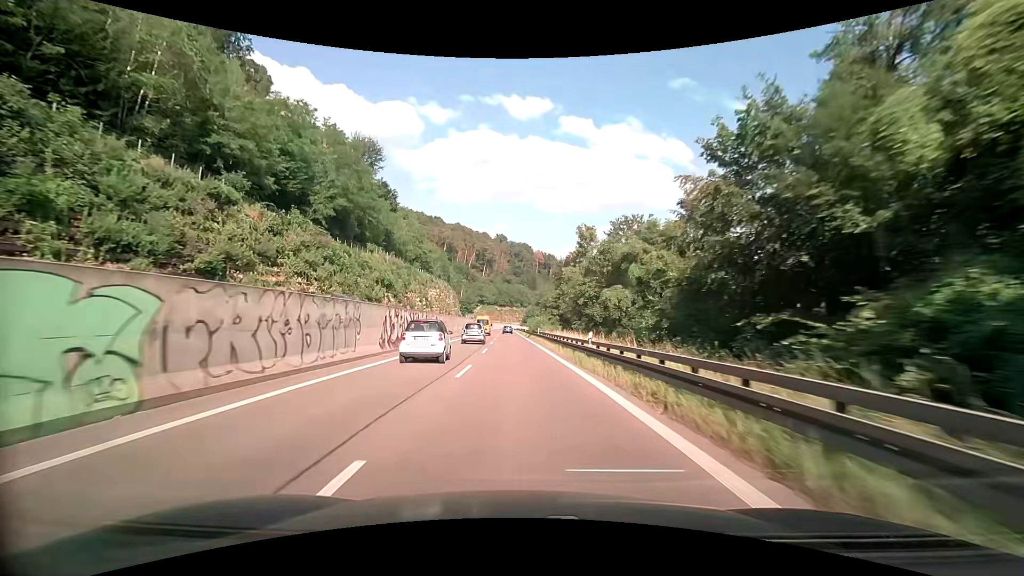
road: trunk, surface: asphalt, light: Day
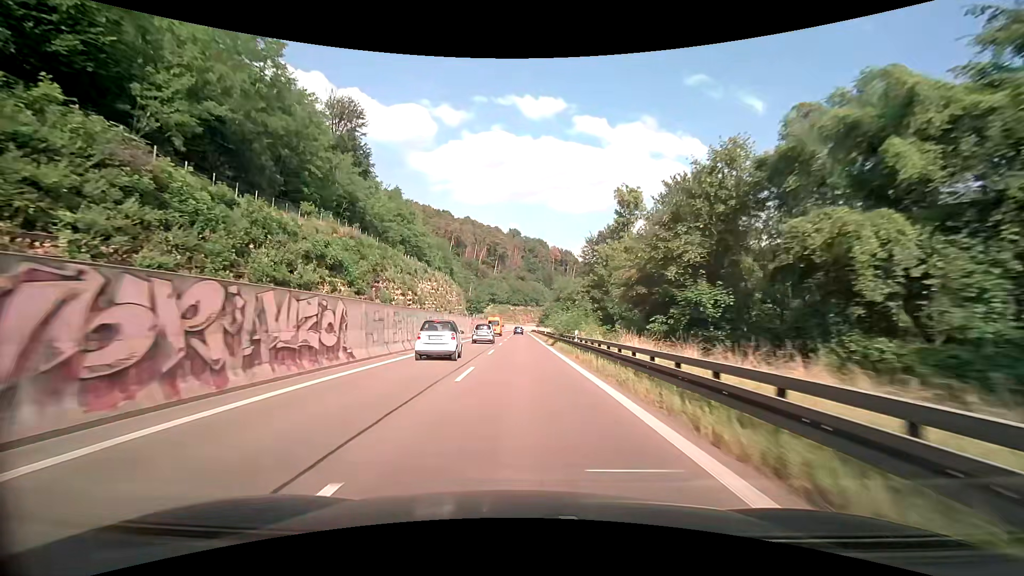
(-0.7, +25.0) m; -2°
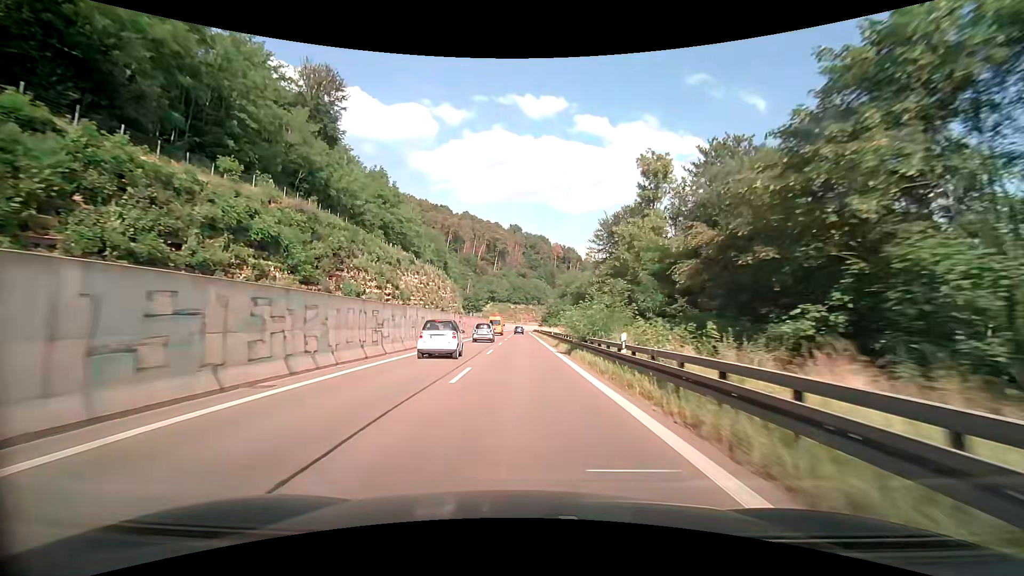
(0.0, +12.5) m; 0°
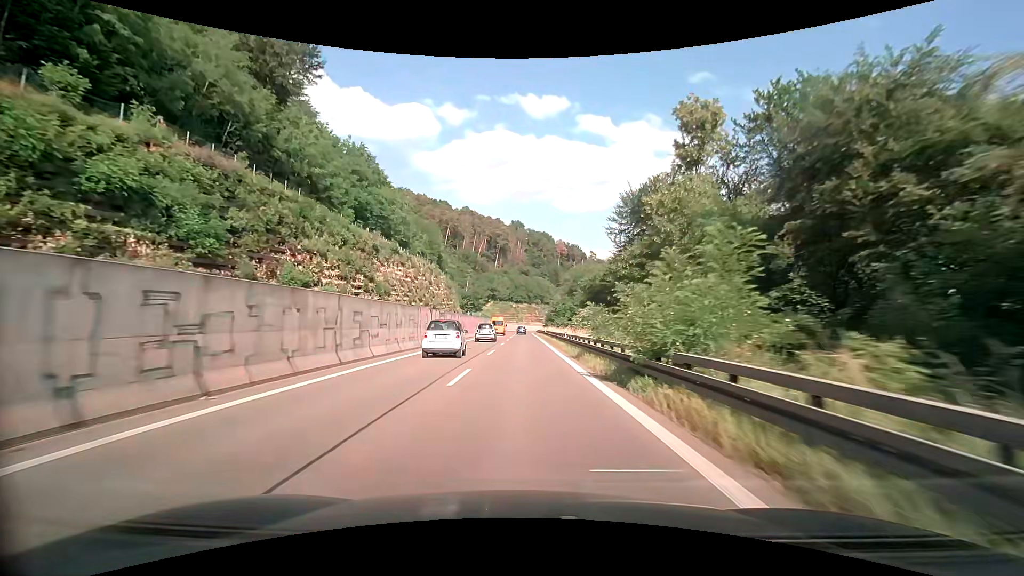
(-0.1, +12.5) m; 0°
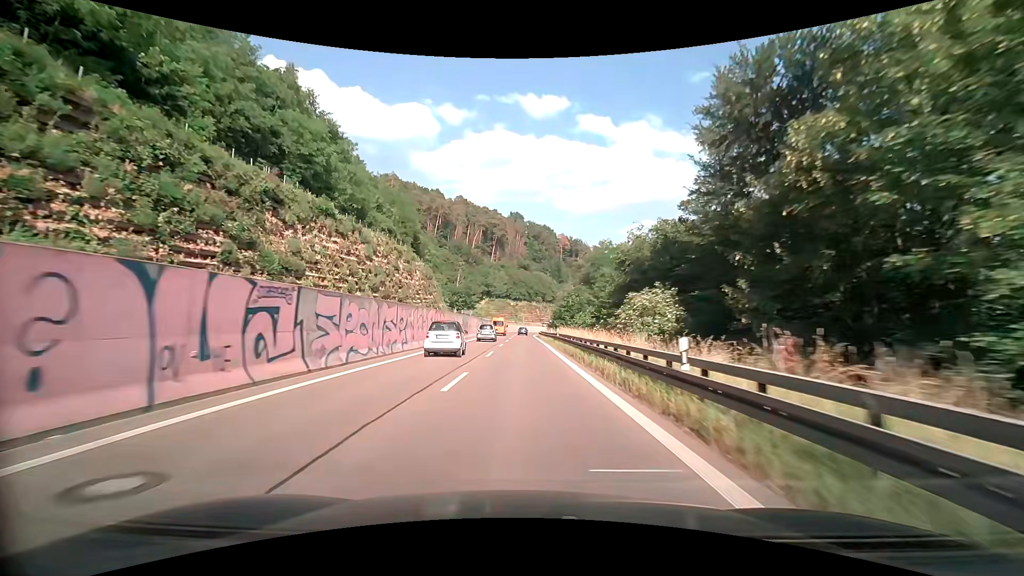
(-0.1, +25.0) m; 0°
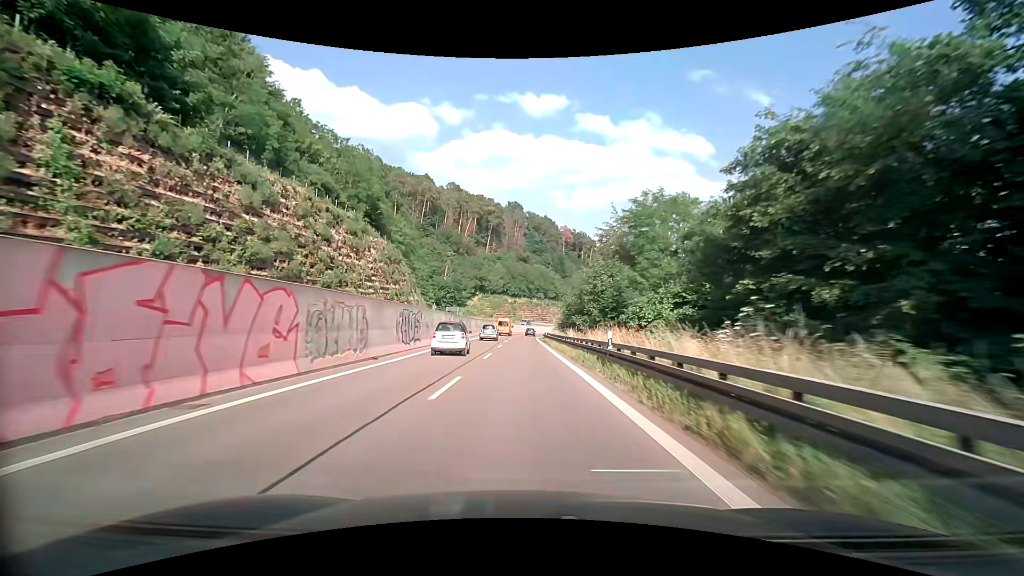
(-0.1, +25.0) m; 0°
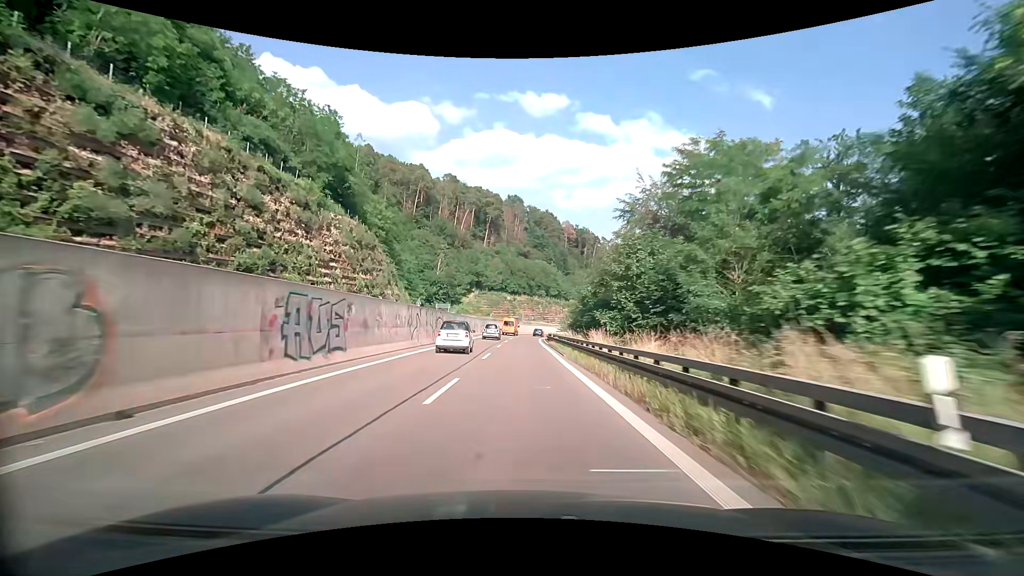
(0.0, +12.5) m; 0°
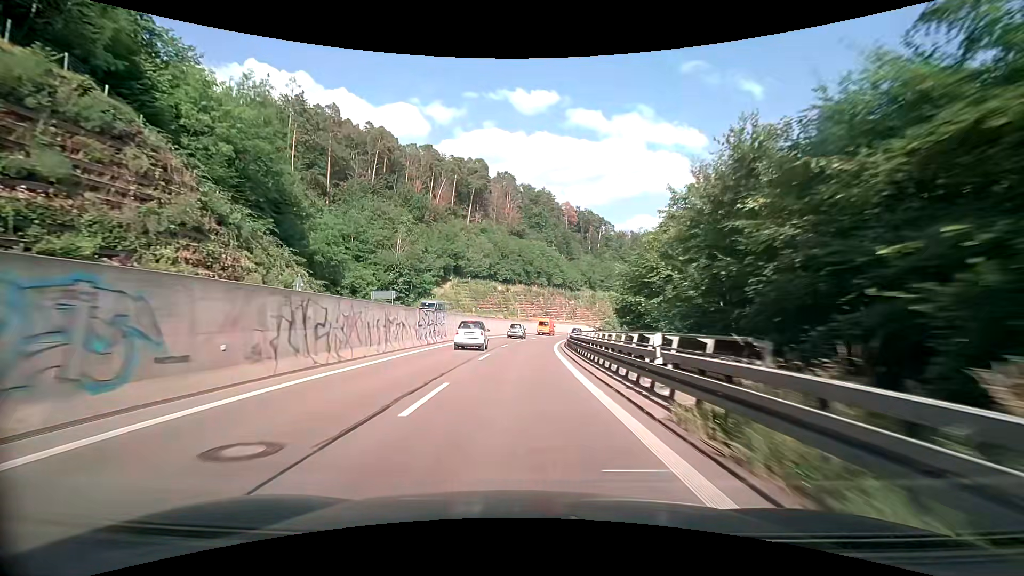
(0.0, +37.5) m; 0°
(0, +10) (0, +20) (+1, +30) (+1, +40) (+2, +50) (+3, +60) (+5, +70) (+7, +80) (+9, +89) (+11, +99) m
